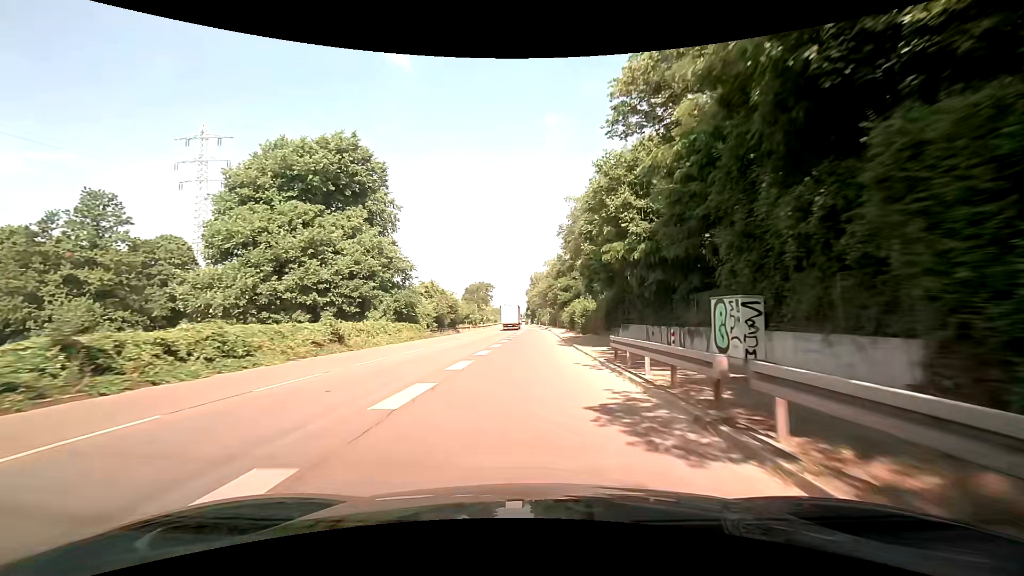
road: trunk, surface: asphalt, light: Day
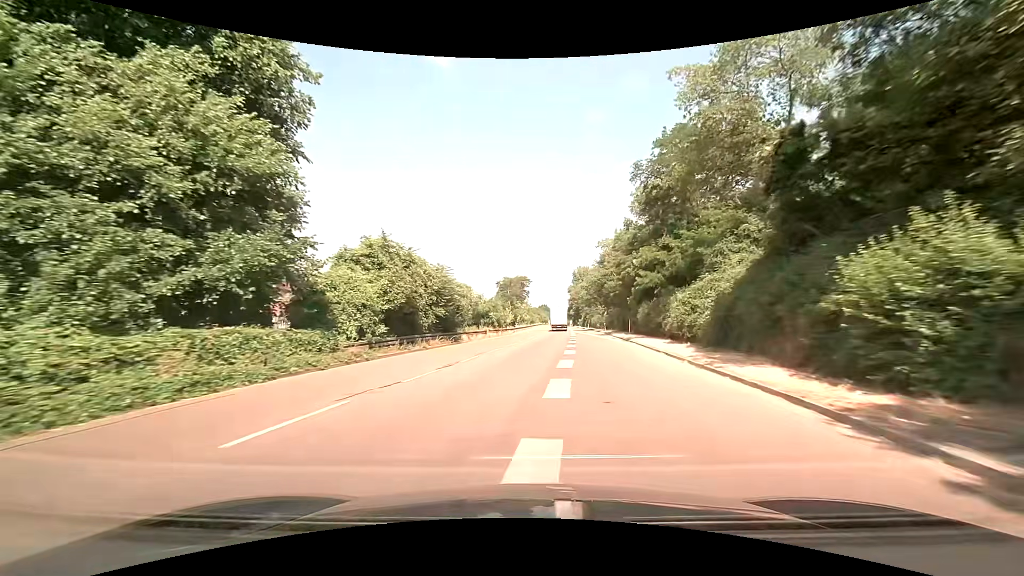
(-1.1, +29.5) m; -4°
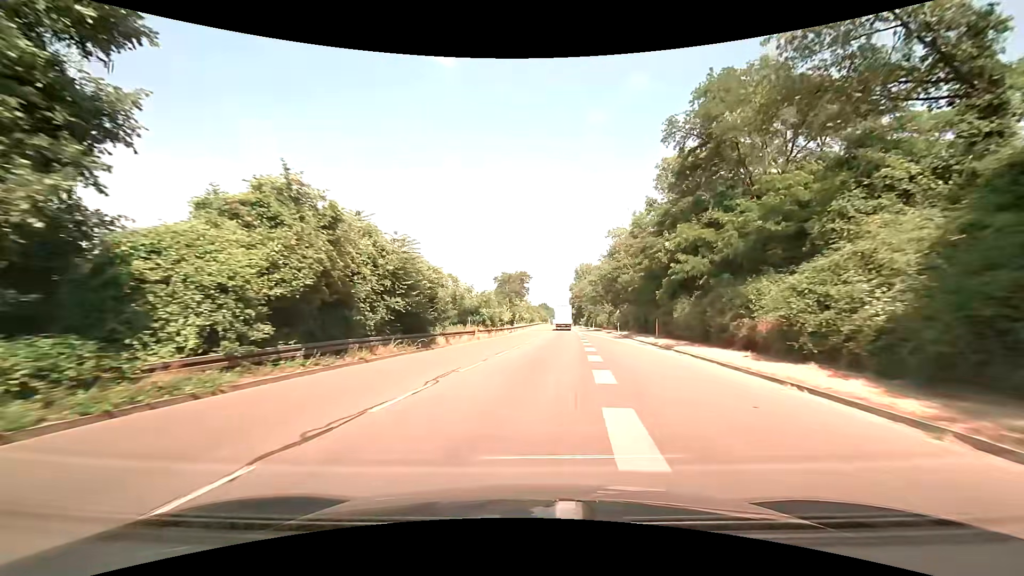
(-0.1, +10.2) m; 0°
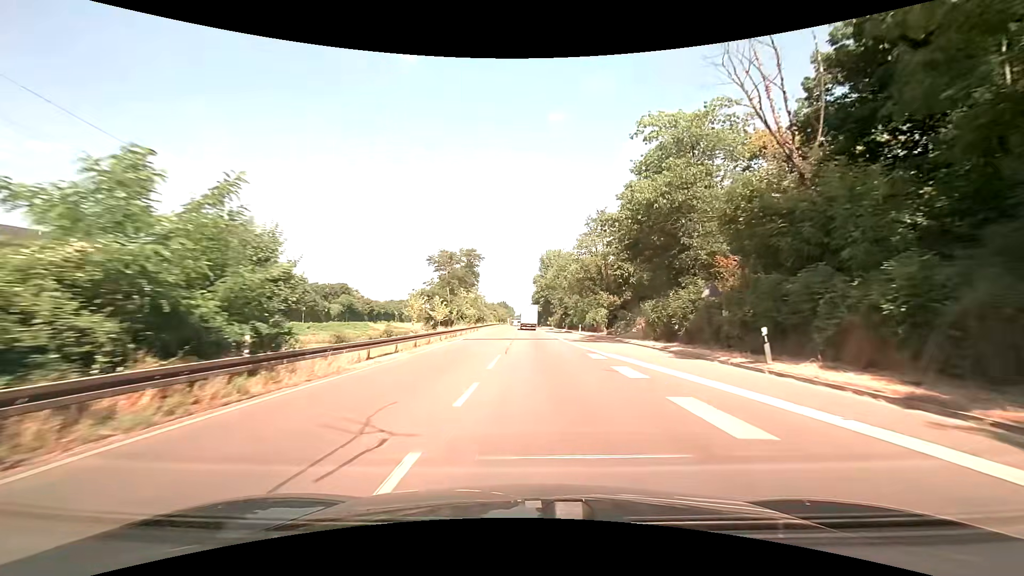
(+1.6, +41.7) m; +4°
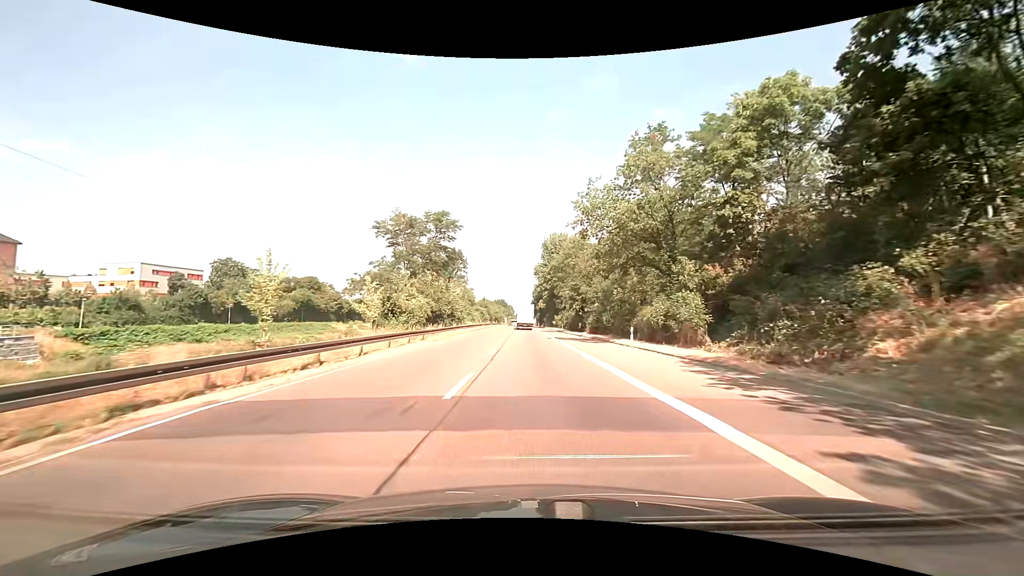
(+0.1, +31.7) m; 0°
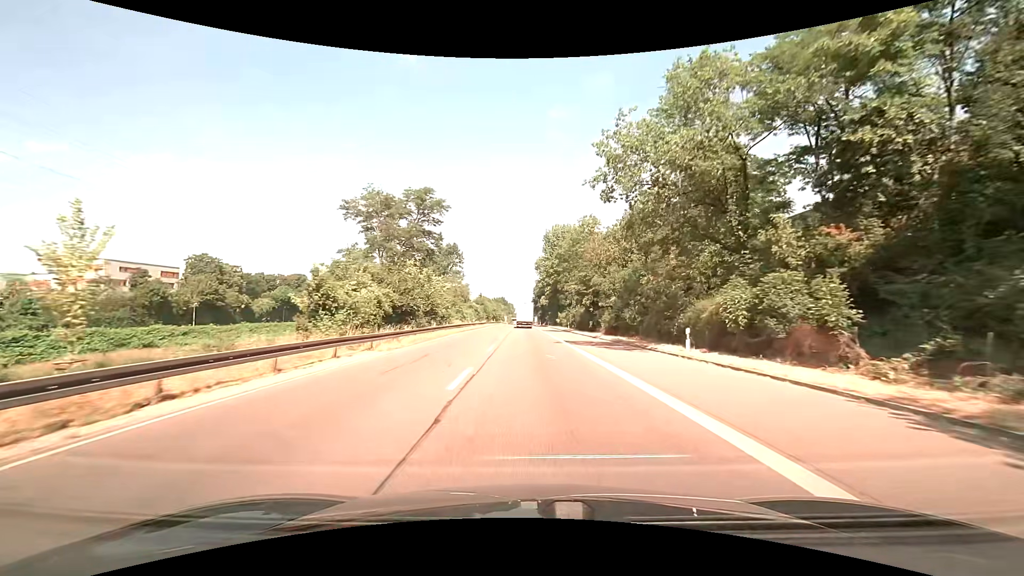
(0.0, +10.6) m; 0°
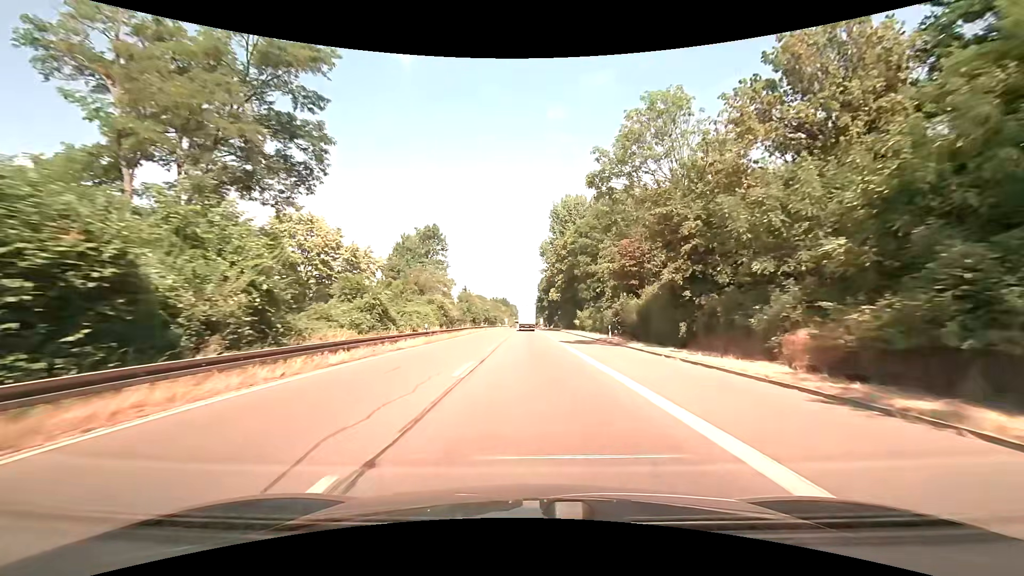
(-0.2, +32.1) m; -1°
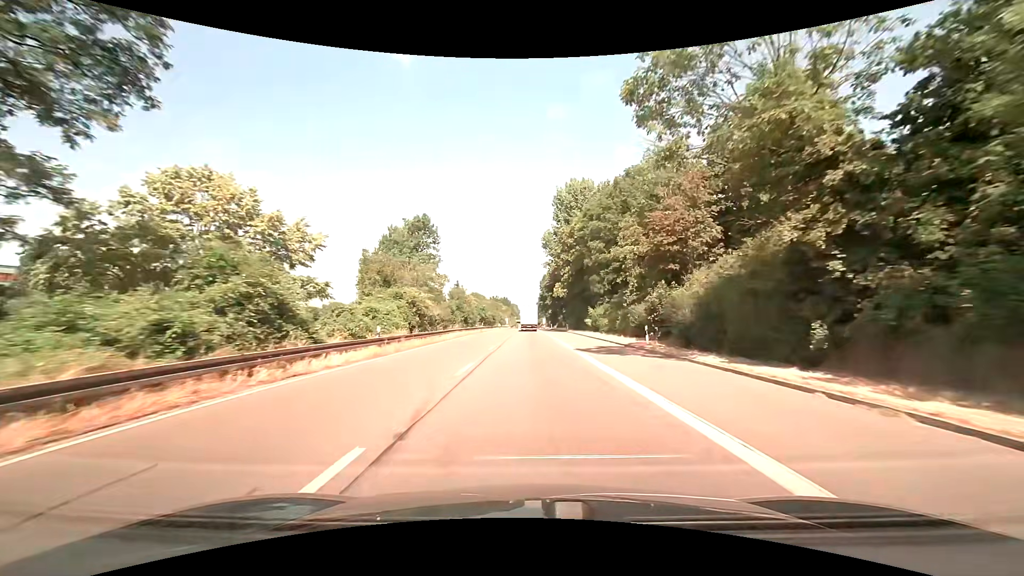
(0.0, +10.8) m; 0°
(0, +10) (0, +20) (0, +30) (0, +40) (0, +50) (0, +60) (0, +70) (0, +80) (0, +90) (0, +100) m
